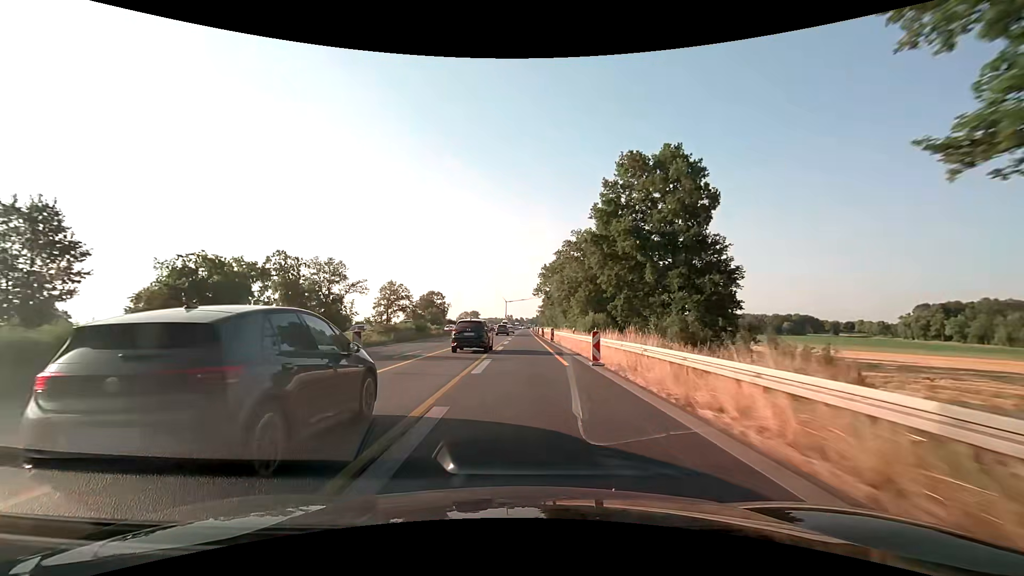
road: motorway_link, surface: asphalt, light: Day
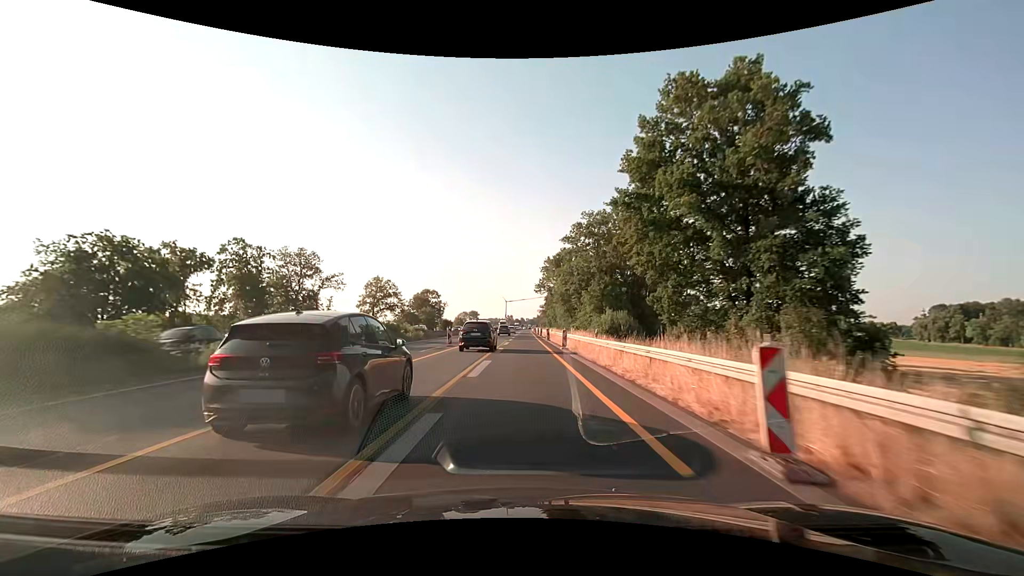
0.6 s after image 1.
(0.0, +12.5) m; 0°
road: motorway
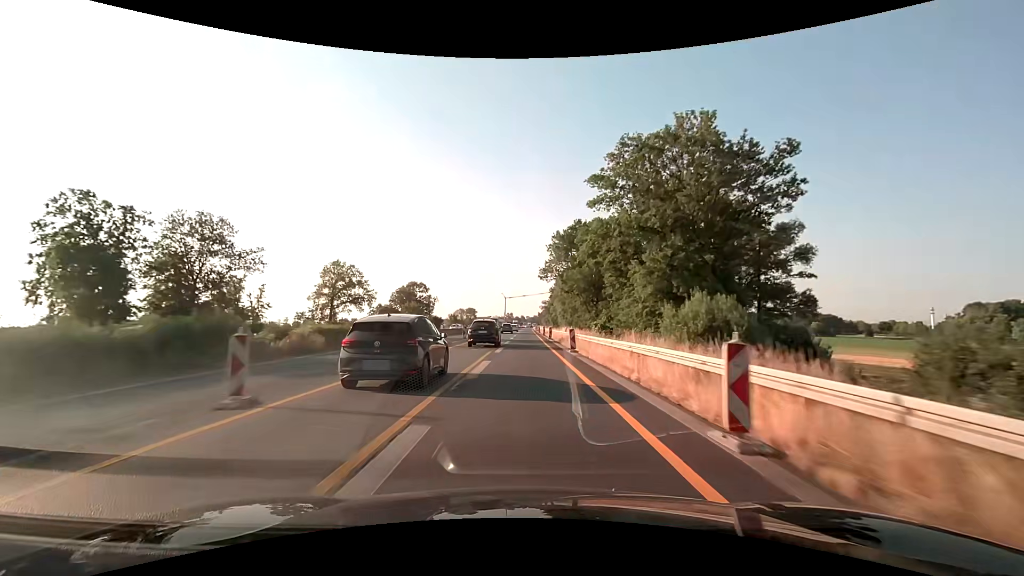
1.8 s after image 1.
(0.0, +25.0) m; 0°
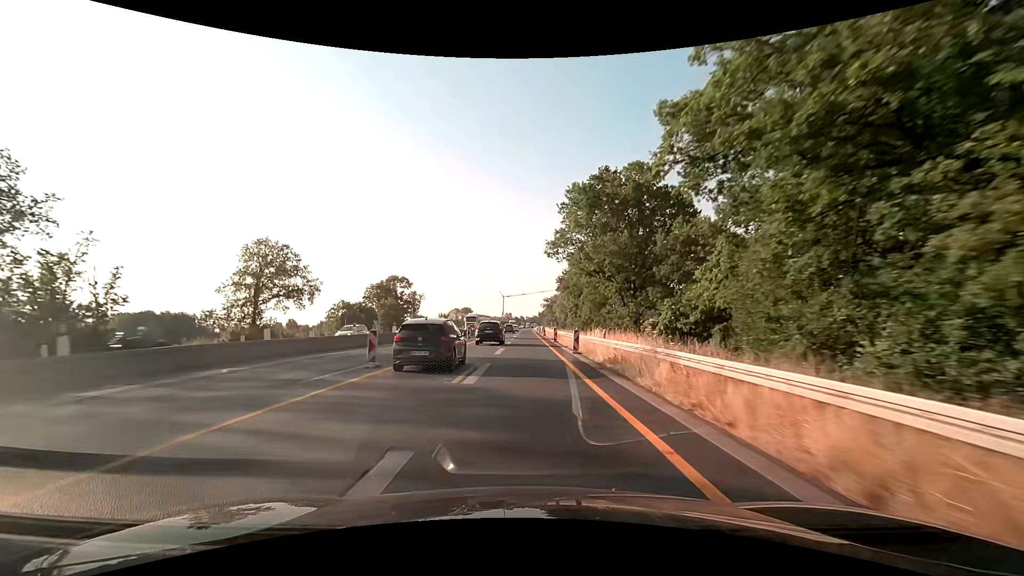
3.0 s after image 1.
(+0.2, +25.0) m; 0°
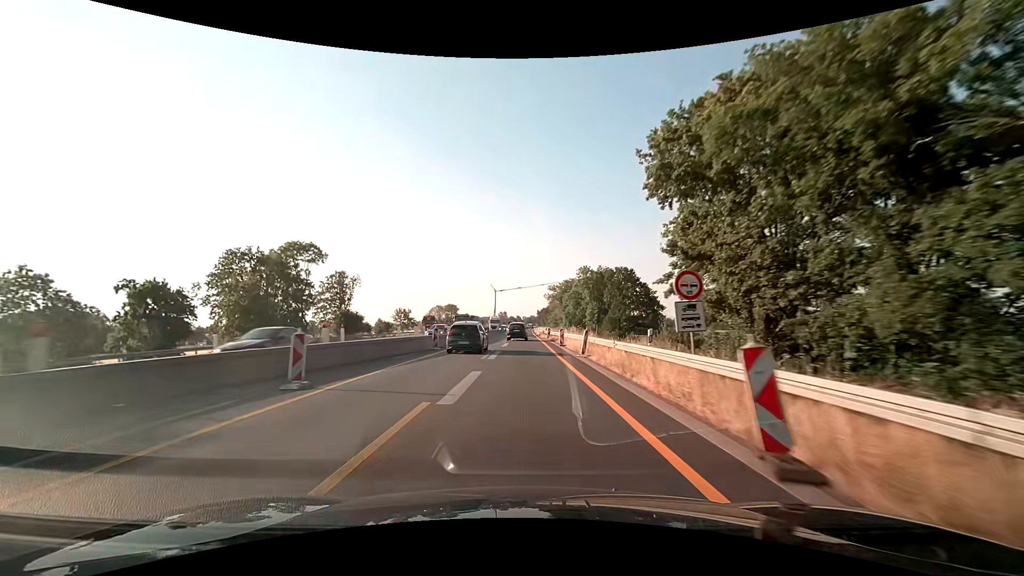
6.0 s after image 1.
(+0.3, +62.7) m; 0°
(0, +10) (0, +20) (0, +30) (0, +40) (0, +50) (0, +60) (0, +70) (0, +80) (0, +90) (0, +100) m
